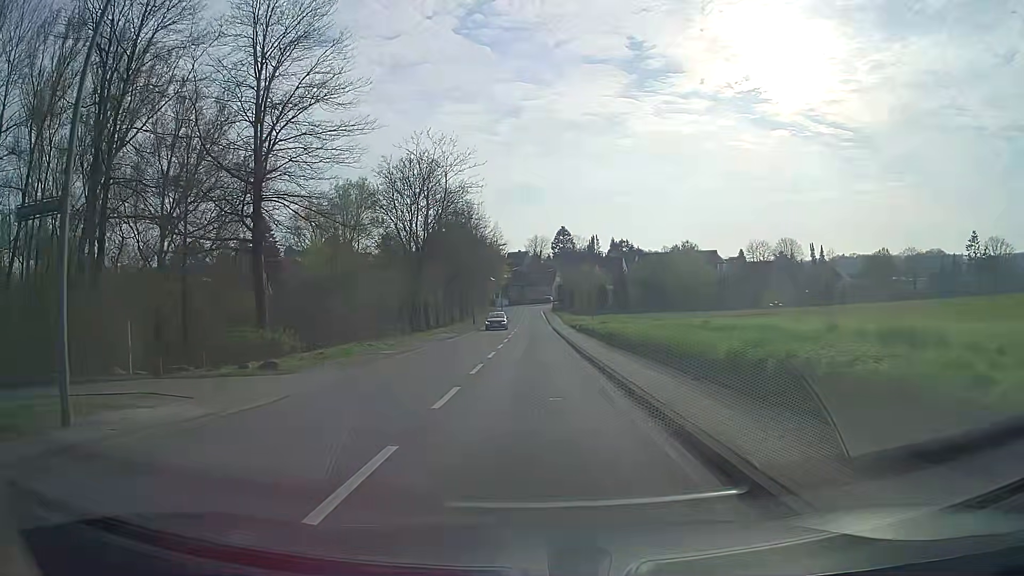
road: secondary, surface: asphalt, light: Day
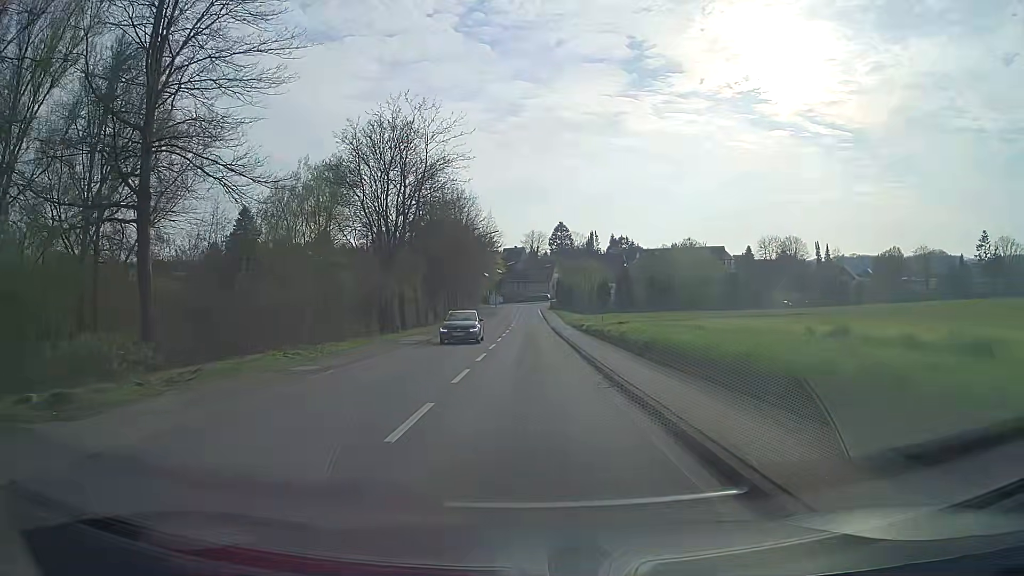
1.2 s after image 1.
(+0.1, +9.0) m; 0°
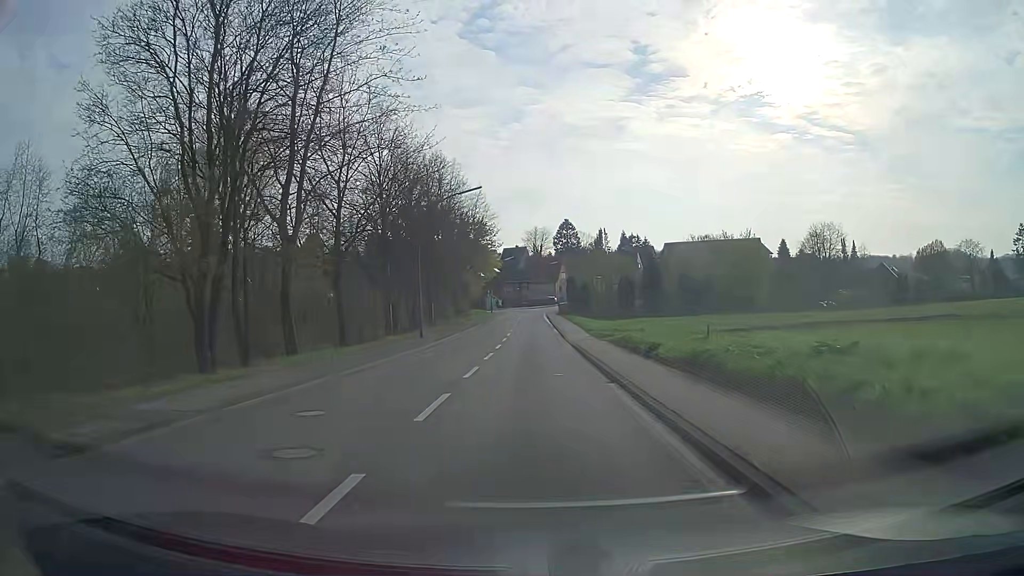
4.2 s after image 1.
(0.0, +22.5) m; -1°
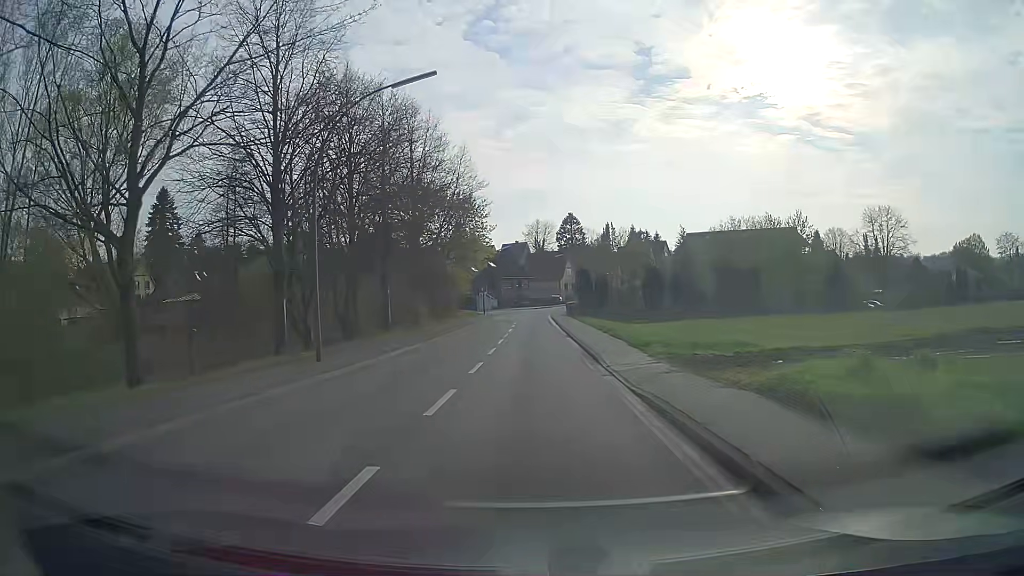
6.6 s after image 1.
(+0.2, +17.8) m; +1°
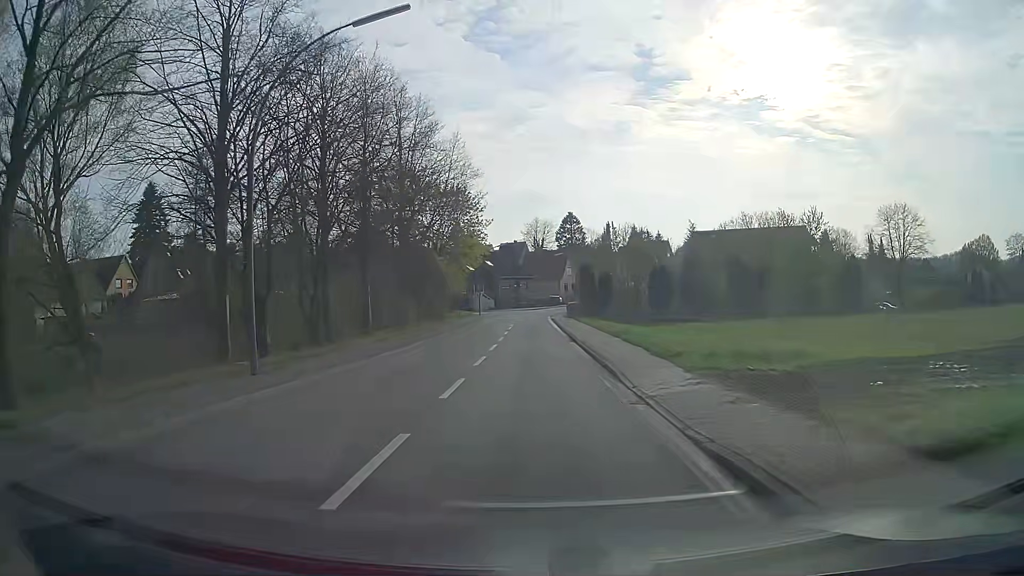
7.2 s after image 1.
(0.0, +4.5) m; 0°
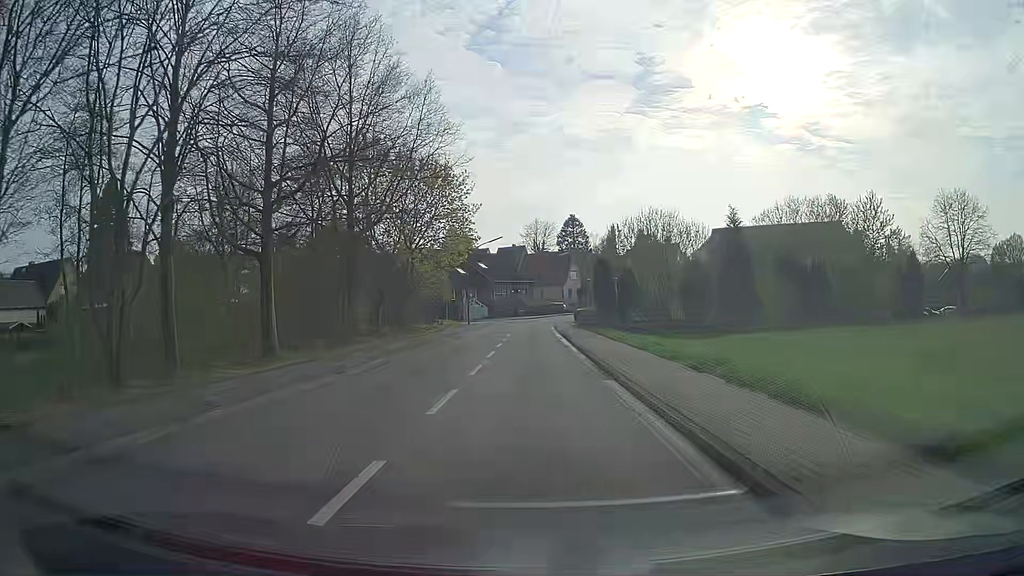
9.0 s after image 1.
(+0.1, +13.3) m; 0°
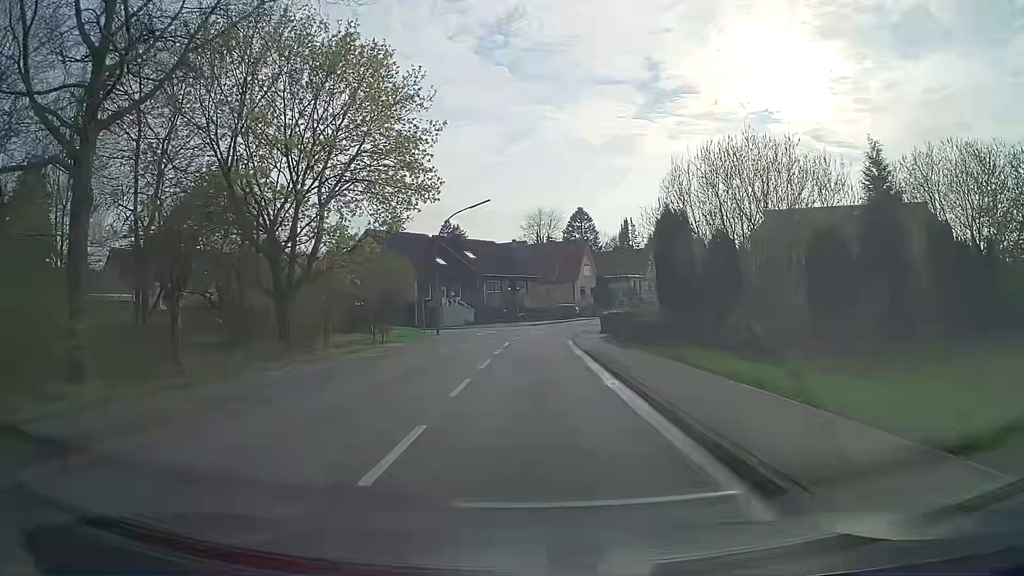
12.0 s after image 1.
(+0.2, +22.1) m; 0°
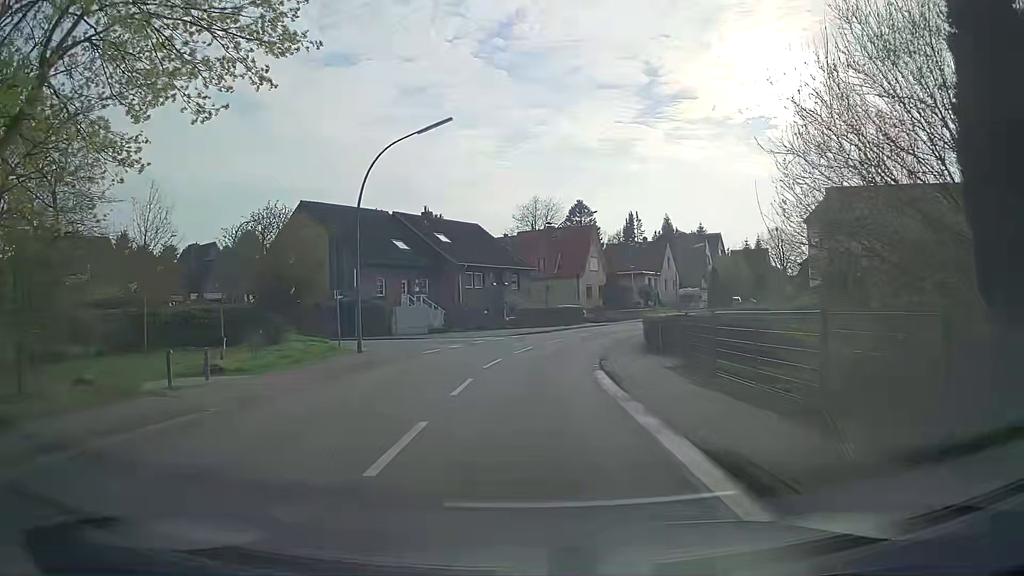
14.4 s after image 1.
(+0.1, +17.7) m; +1°
